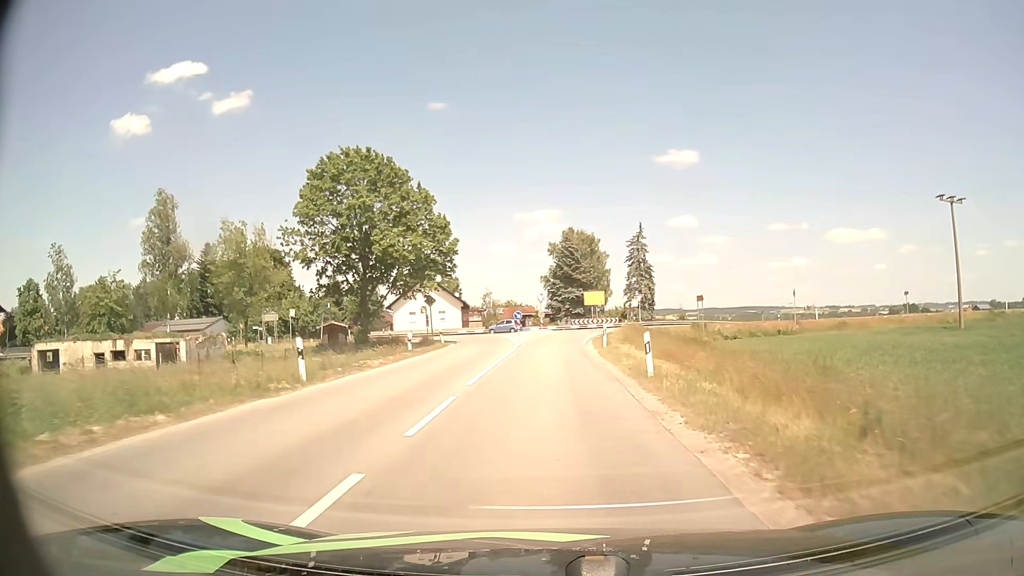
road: secondary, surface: asphalt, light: Day
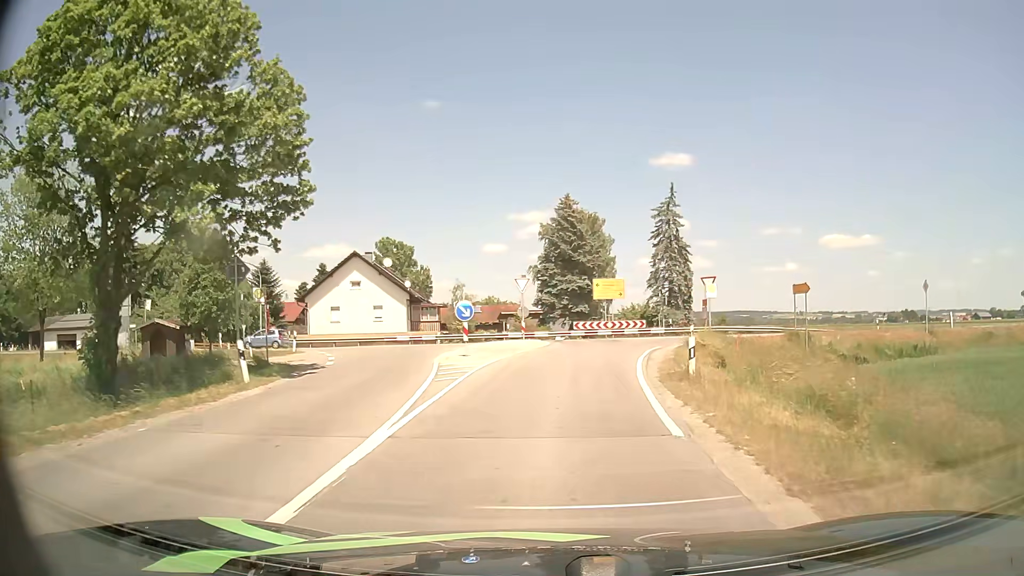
(+0.2, +26.6) m; +1°
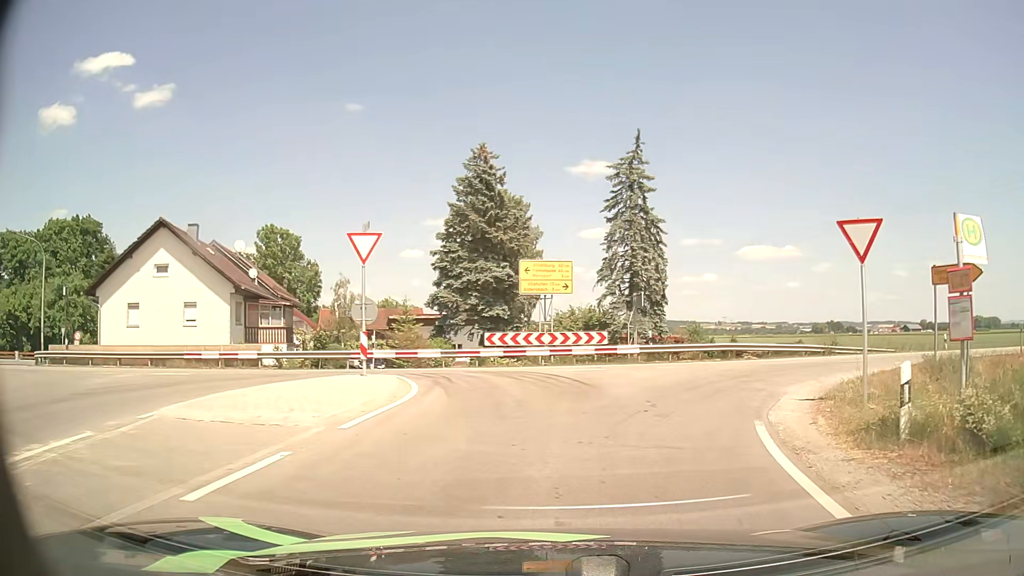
(+0.7, +19.4) m; +7°
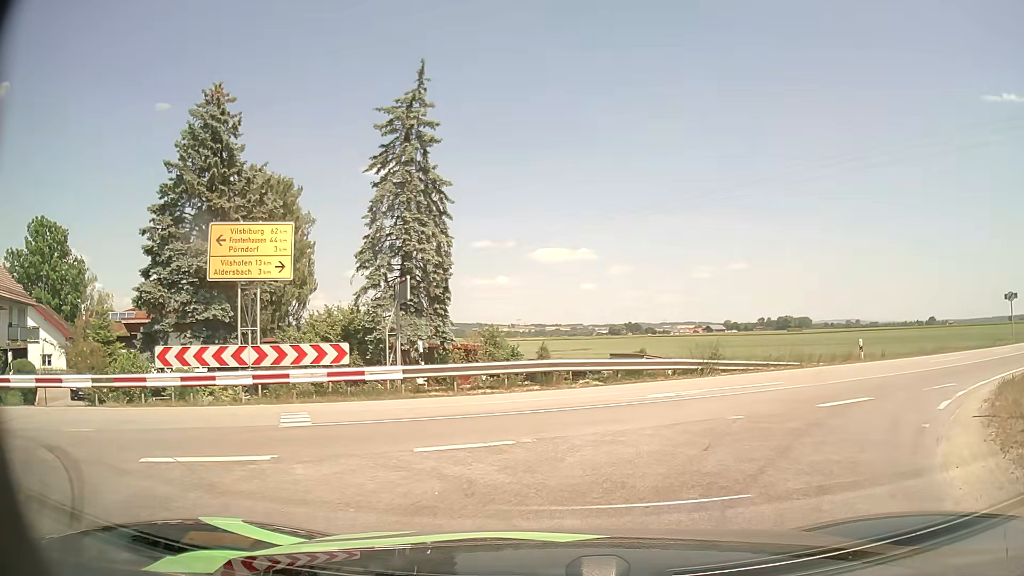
(+1.7, +11.0) m; +18°
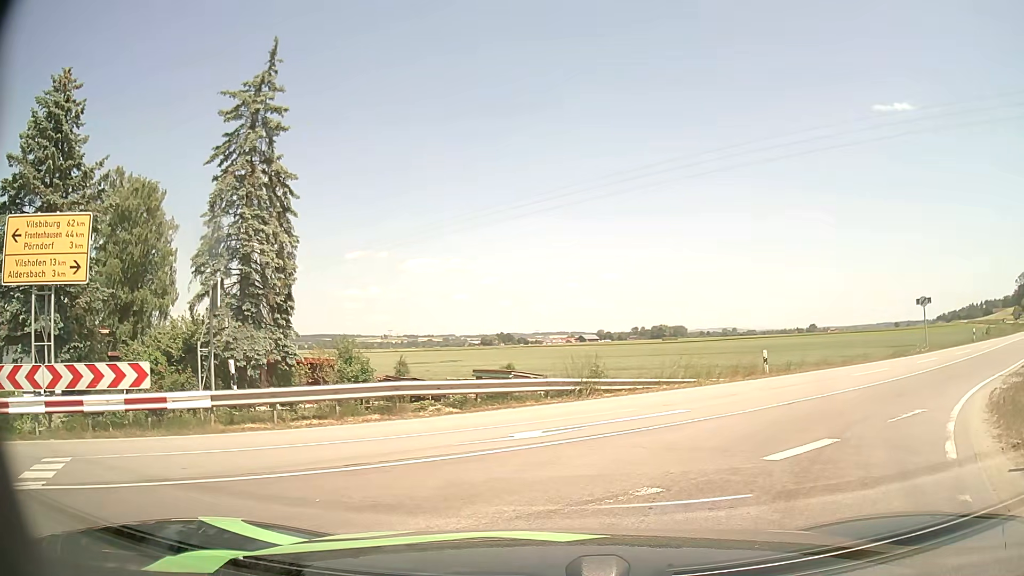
(+0.3, +3.4) m; +12°
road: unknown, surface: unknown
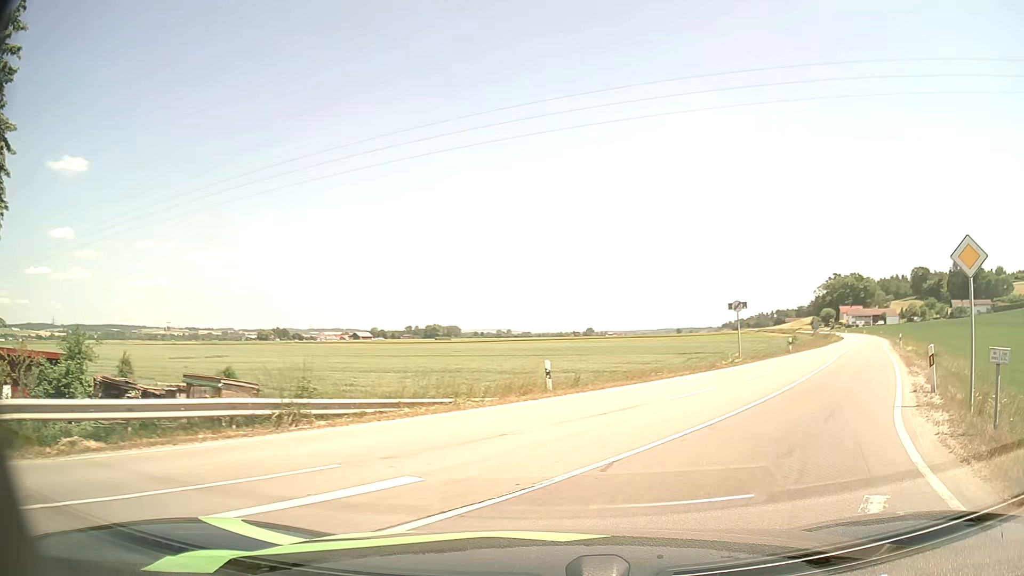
(+0.9, +5.8) m; +16°
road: secondary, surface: asphalt
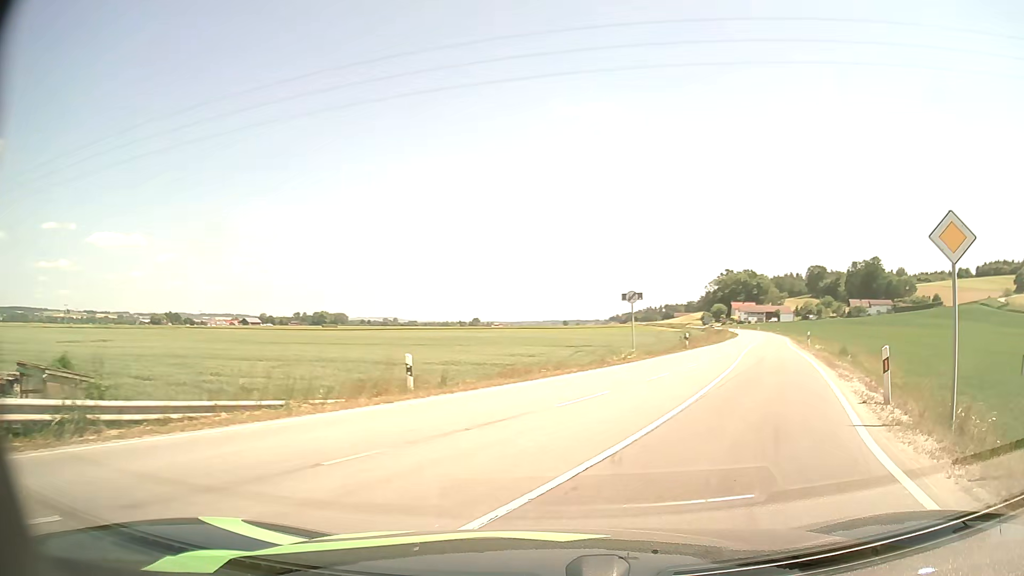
(+0.3, +3.2) m; +12°
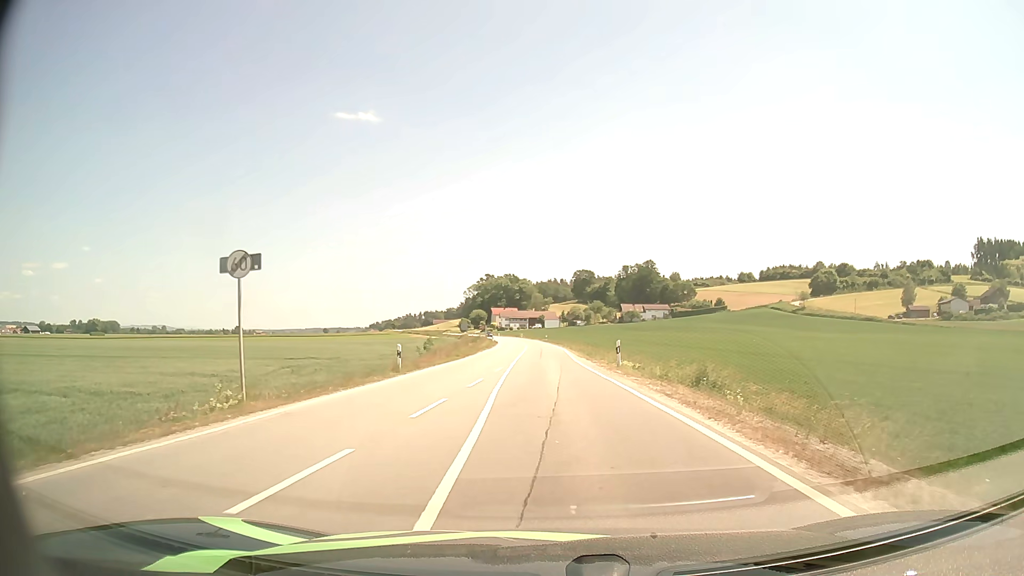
(+5.0, +18.8) m; +20°
(0, +10) (0, +20) (0, +30) (0, +40) (0, +50) (0, +60) (-1, +70) (-2, +80) (-2, +90) (-3, +100) m
